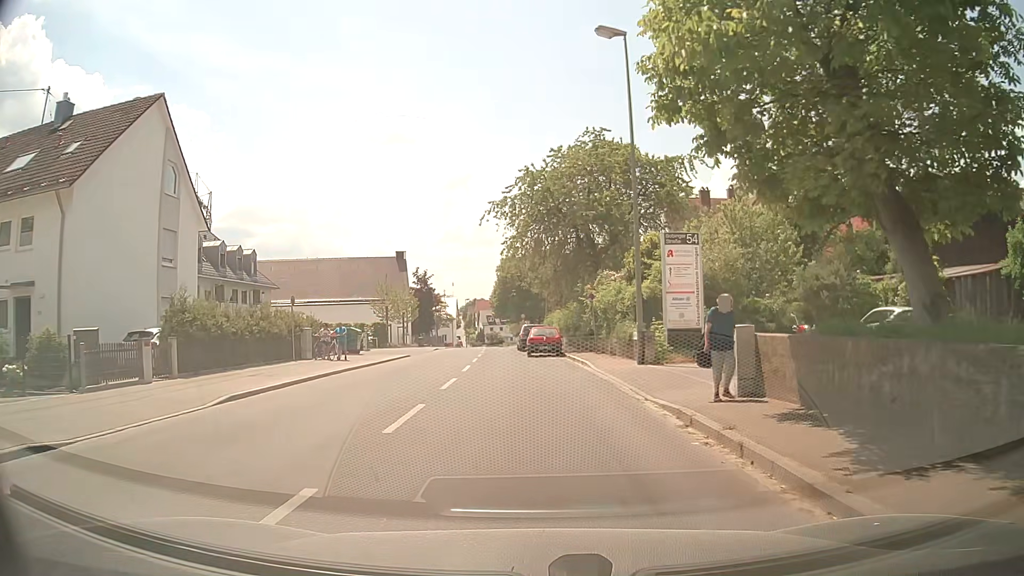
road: secondary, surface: asphalt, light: Day
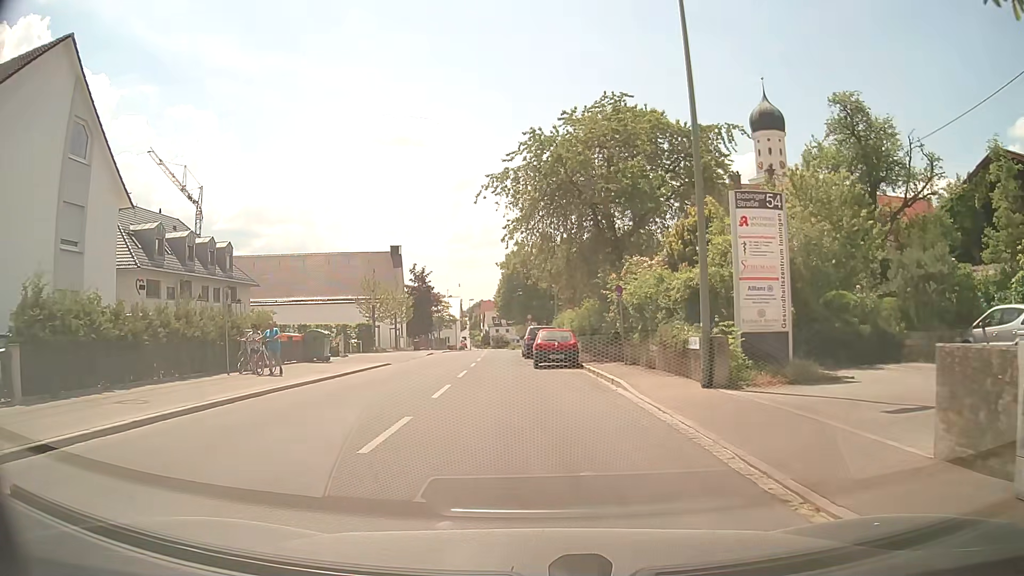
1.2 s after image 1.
(+0.1, +7.1) m; 0°
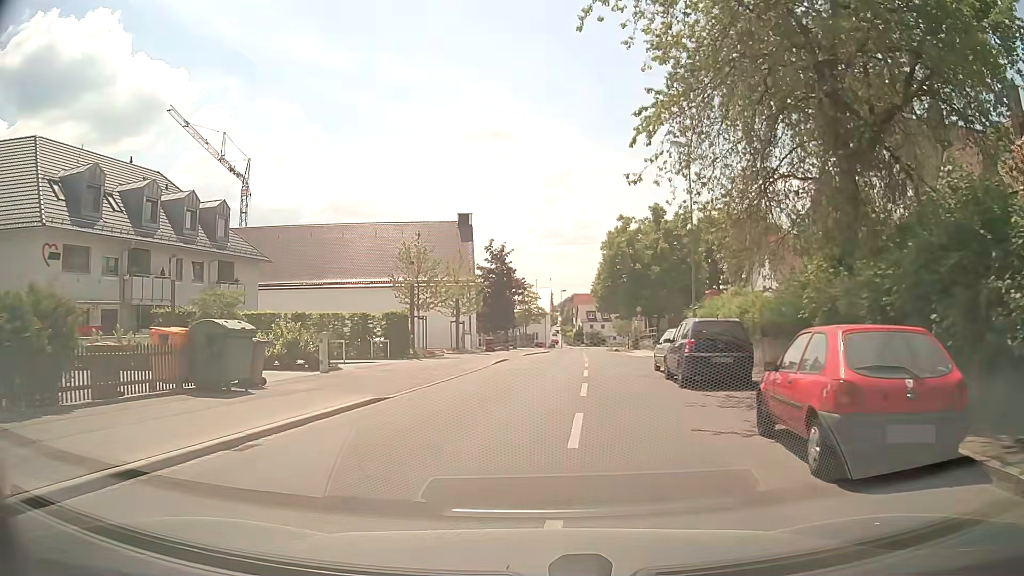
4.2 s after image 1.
(-1.4, +17.8) m; -8°
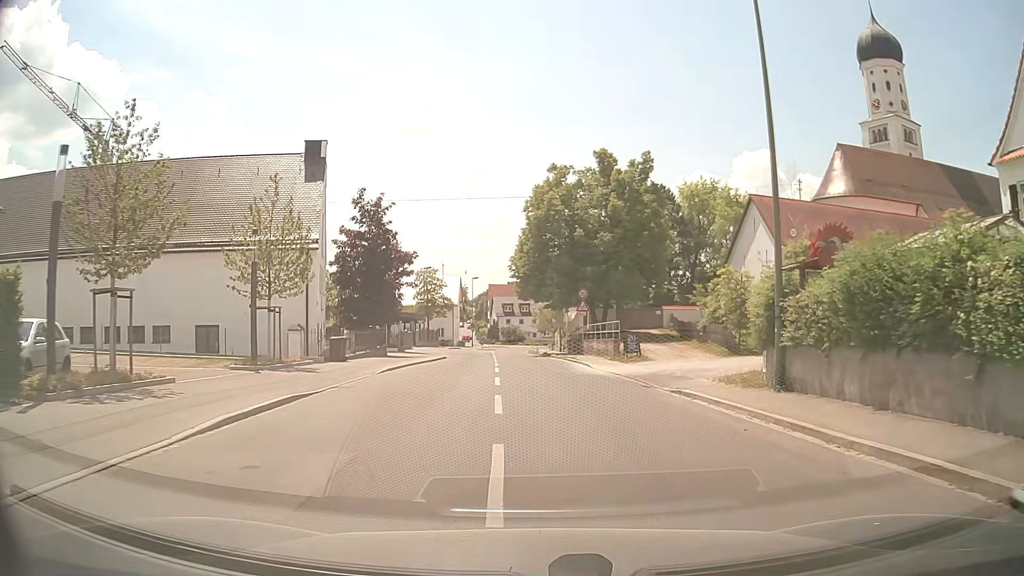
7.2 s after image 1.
(+1.6, +21.1) m; +8°
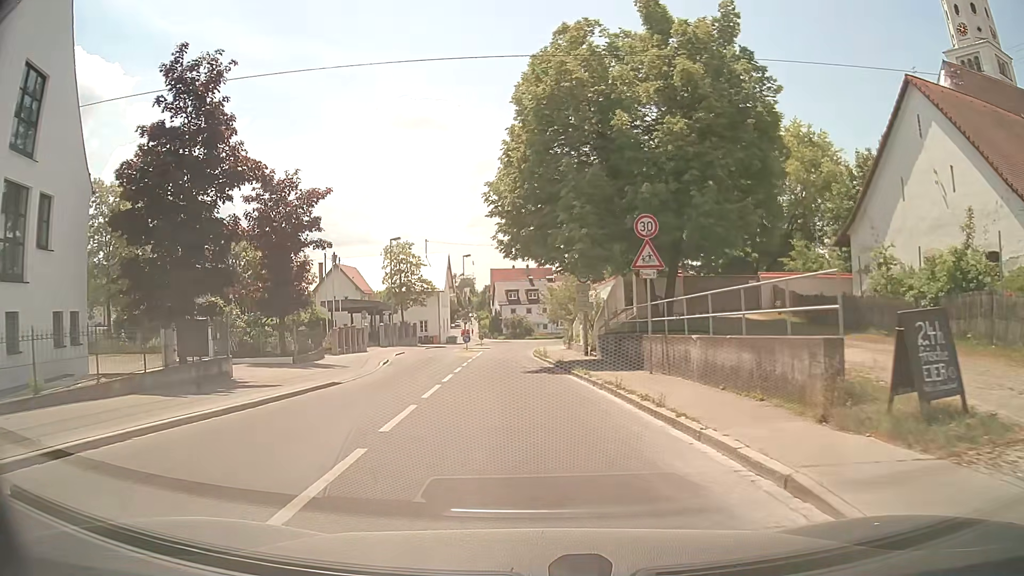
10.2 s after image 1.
(+0.3, +23.3) m; -1°
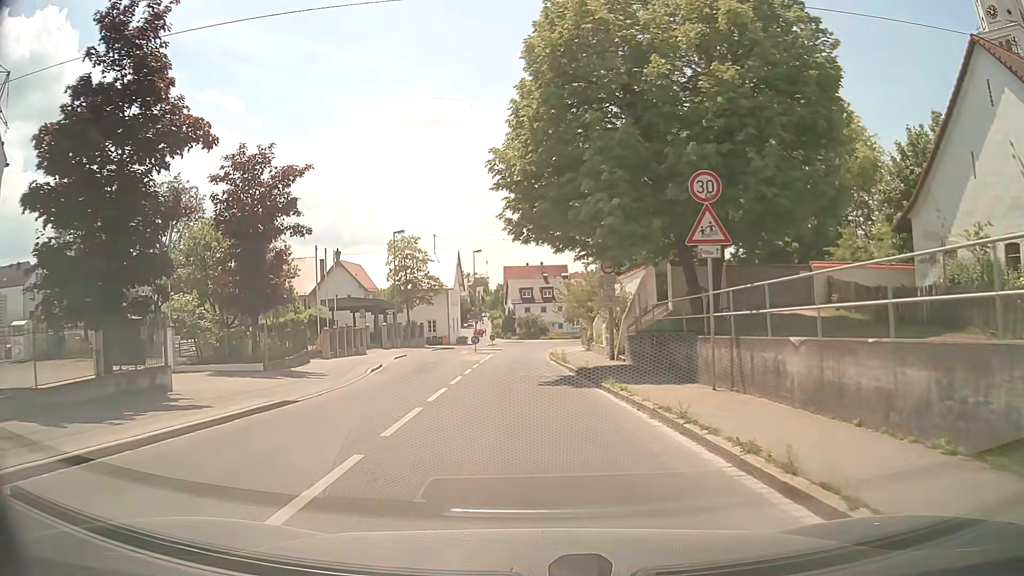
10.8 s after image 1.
(0.0, +4.7) m; -1°
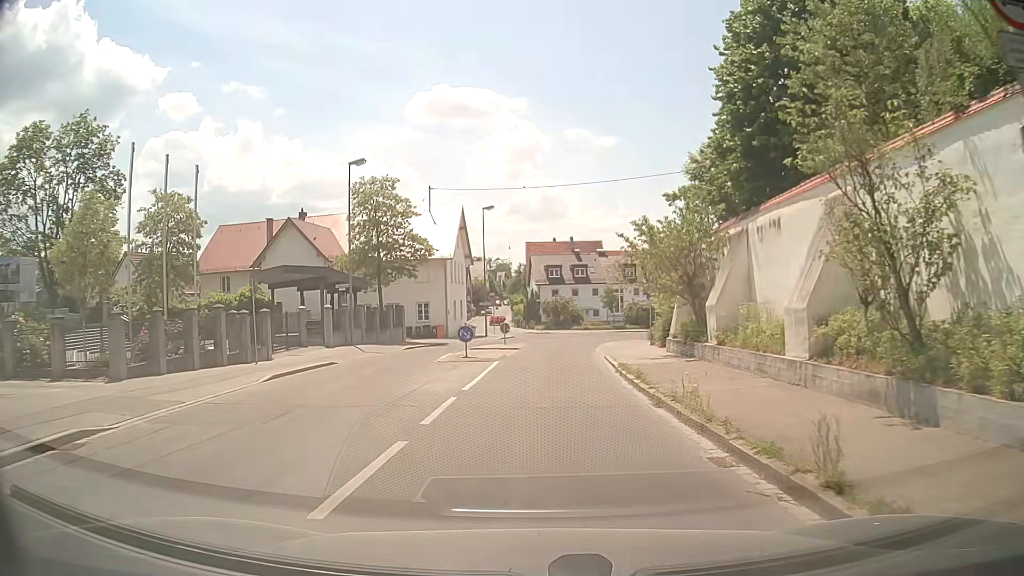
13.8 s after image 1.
(-0.8, +22.0) m; -3°
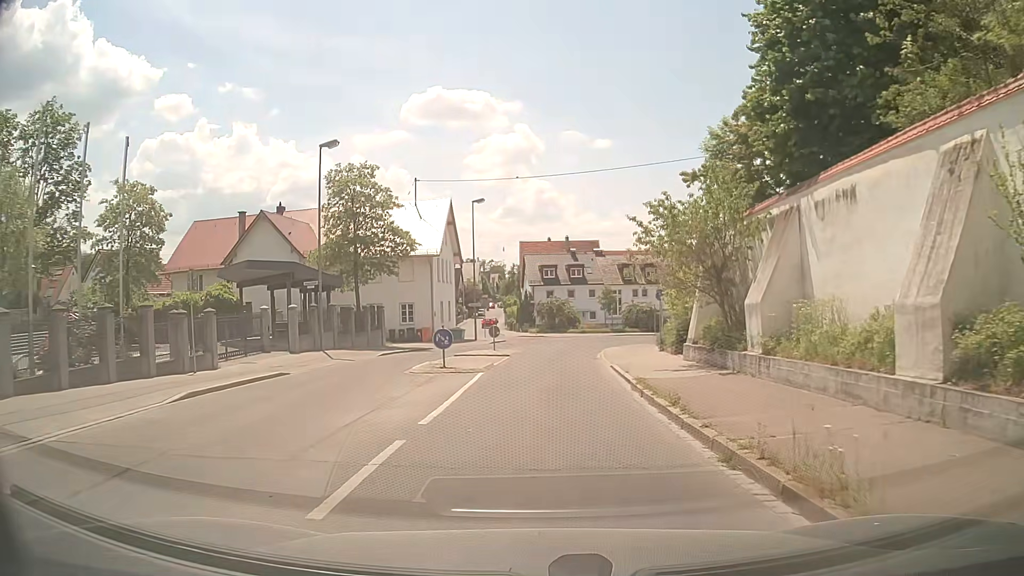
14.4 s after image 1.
(+0.1, +4.4) m; 0°
